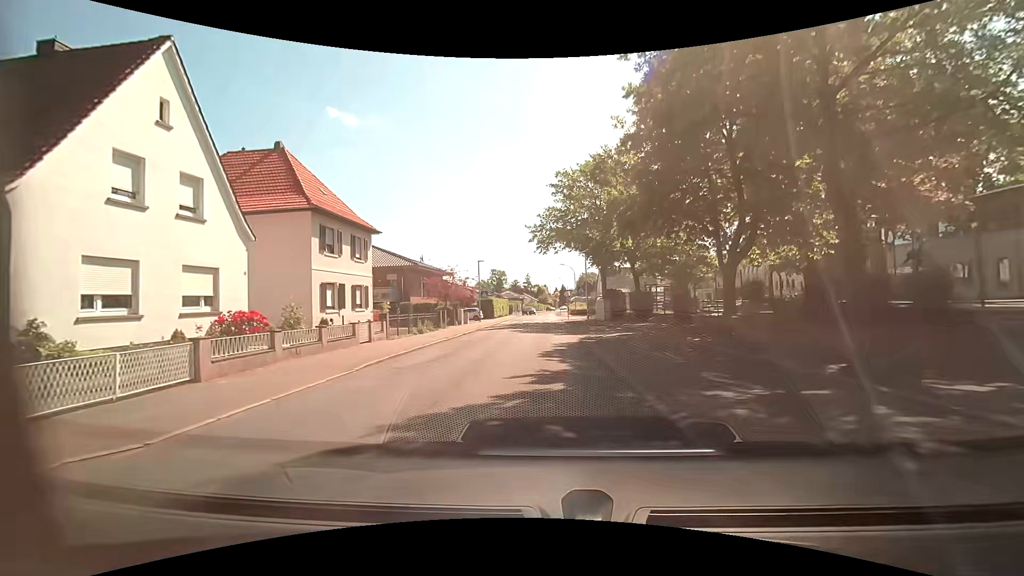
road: residential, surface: asphalt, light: Day
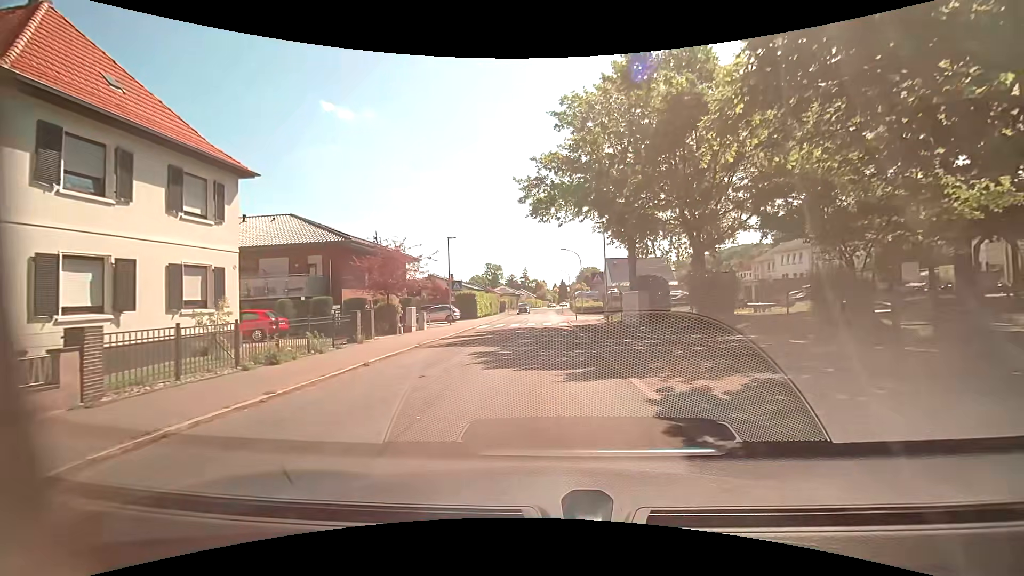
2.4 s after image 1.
(+0.1, +14.9) m; 0°
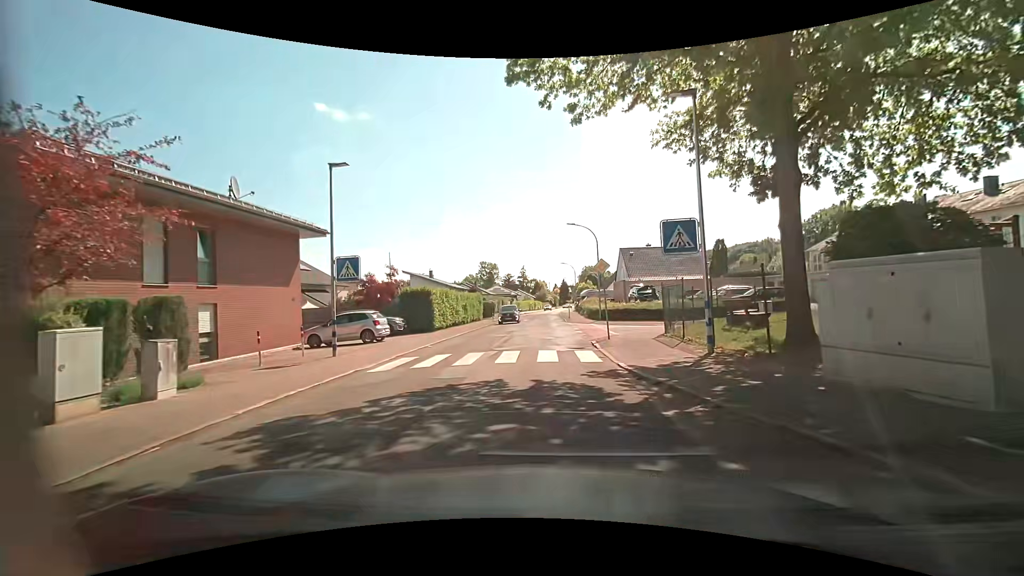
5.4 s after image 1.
(+0.3, +18.9) m; -1°
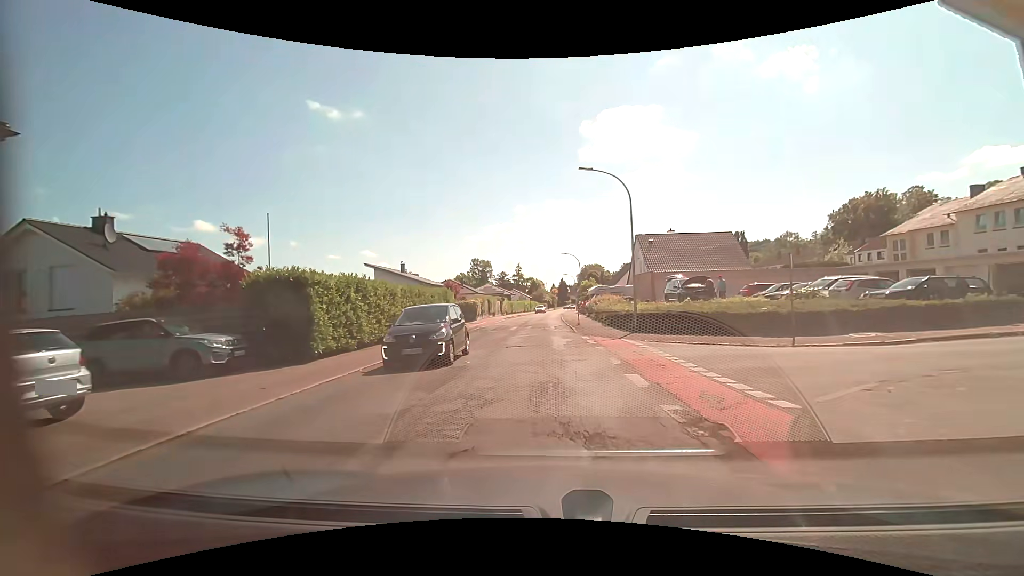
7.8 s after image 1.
(+0.5, +15.6) m; +2°
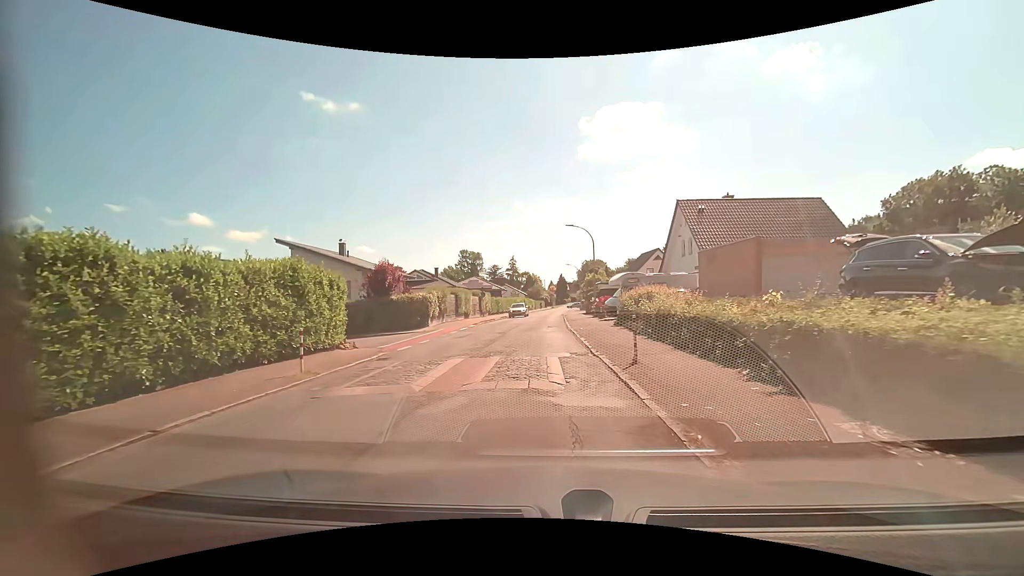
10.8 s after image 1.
(0.0, +20.4) m; 0°
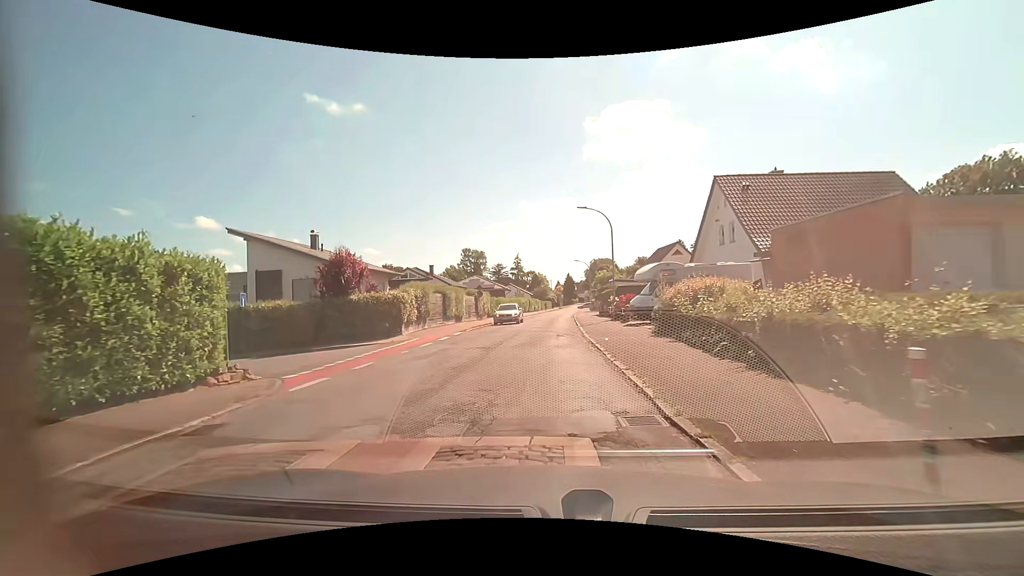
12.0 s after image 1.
(-0.1, +7.5) m; 0°
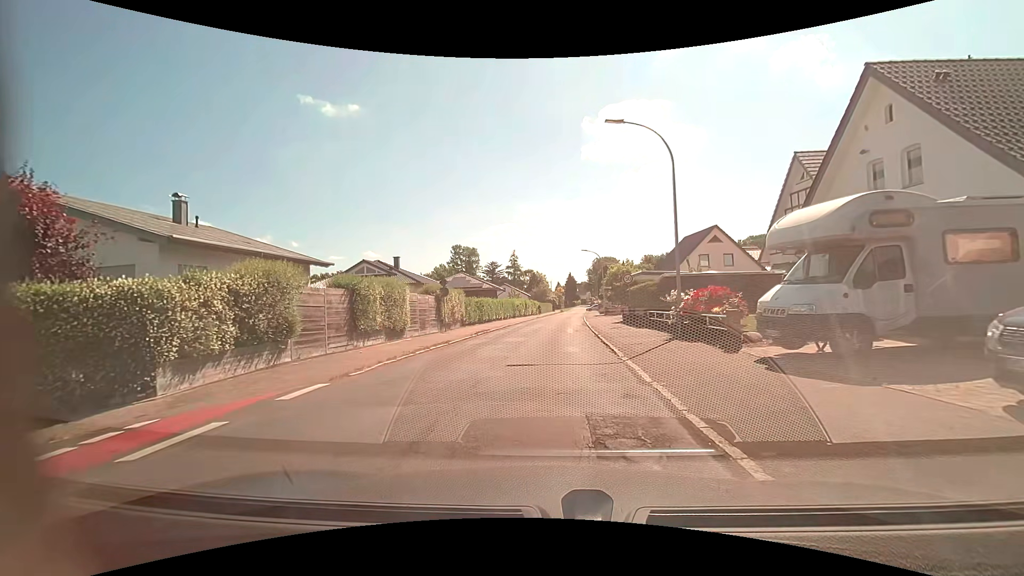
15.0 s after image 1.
(-0.4, +15.9) m; -1°
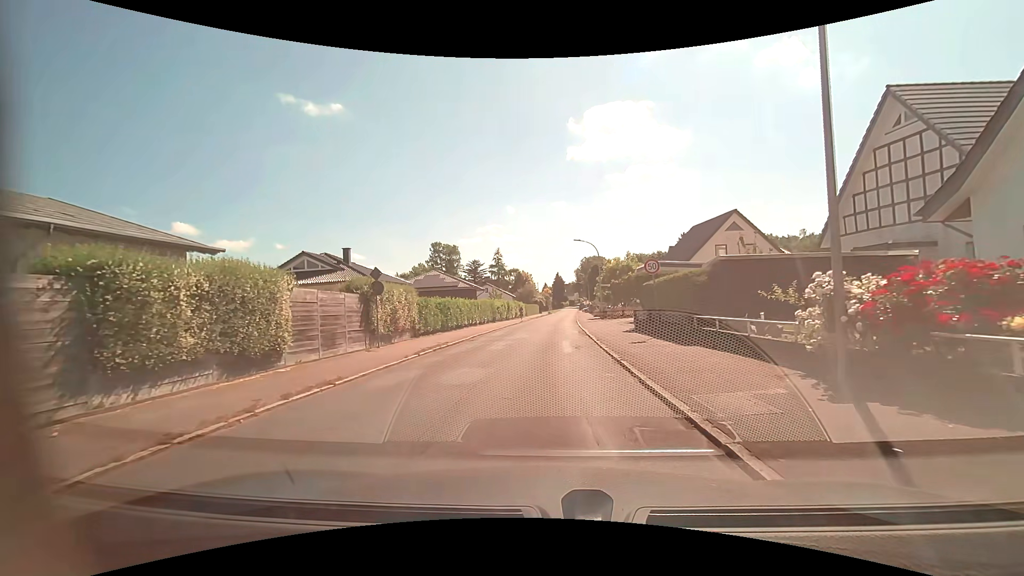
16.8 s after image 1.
(0.0, +10.0) m; 0°
(0, +10) (0, +20) (+1, +30) (+1, +40) (+1, +50) (+2, +60) (+3, +70) (+3, +80) (+4, +90) (+4, +100) m
